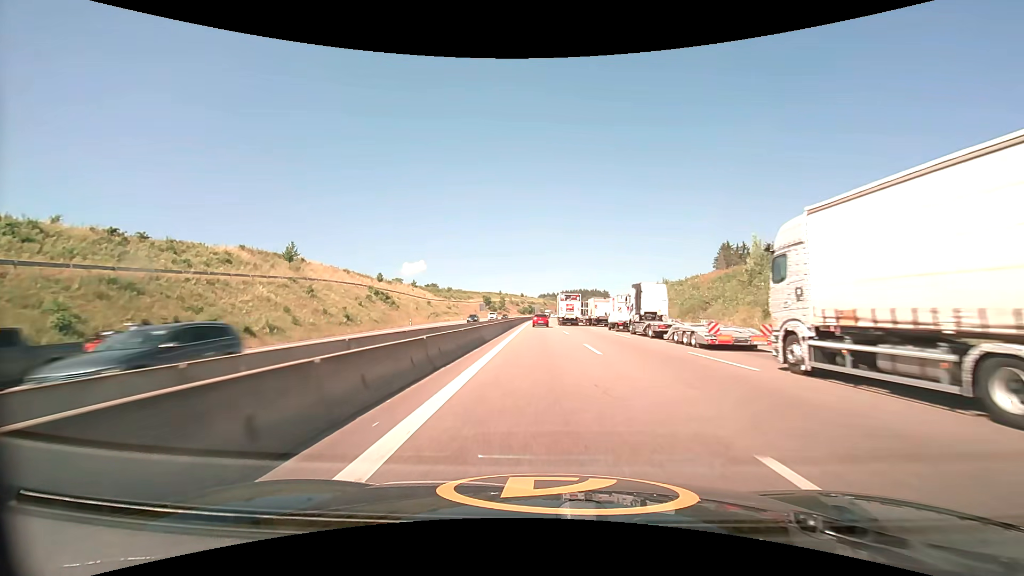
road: motorway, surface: asphalt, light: Day
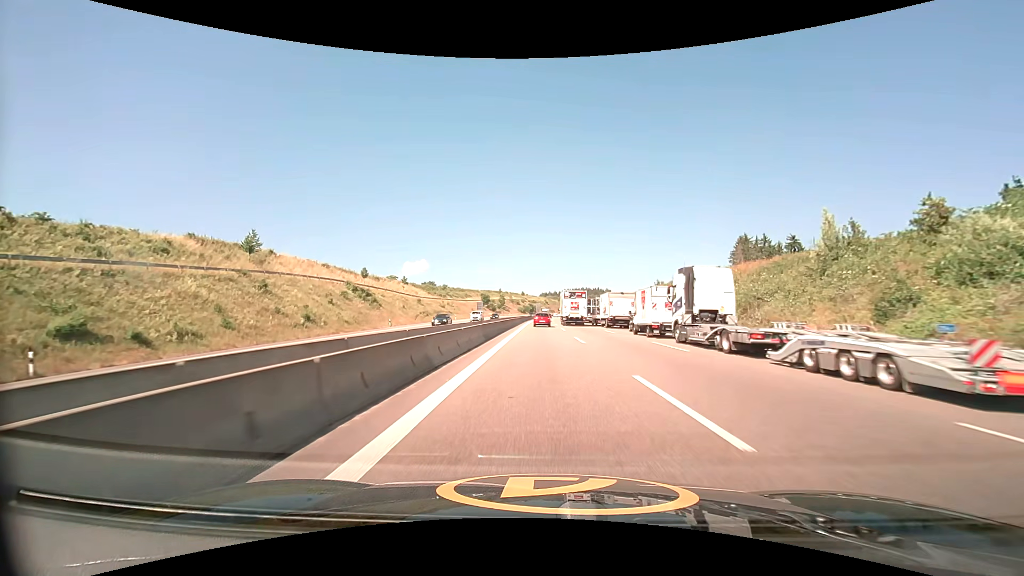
(0.0, +11.9) m; 0°
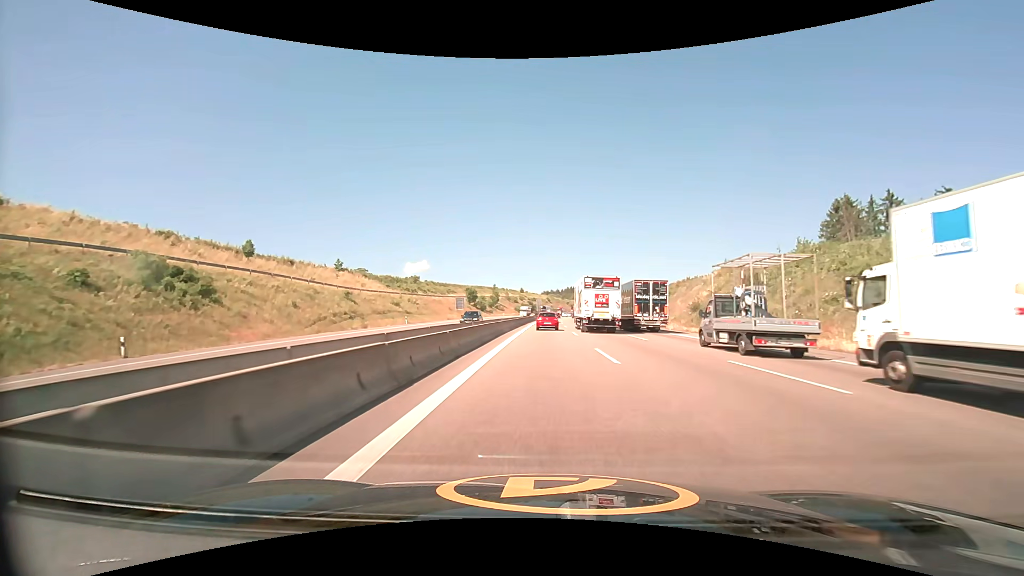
(-0.3, +45.1) m; 0°
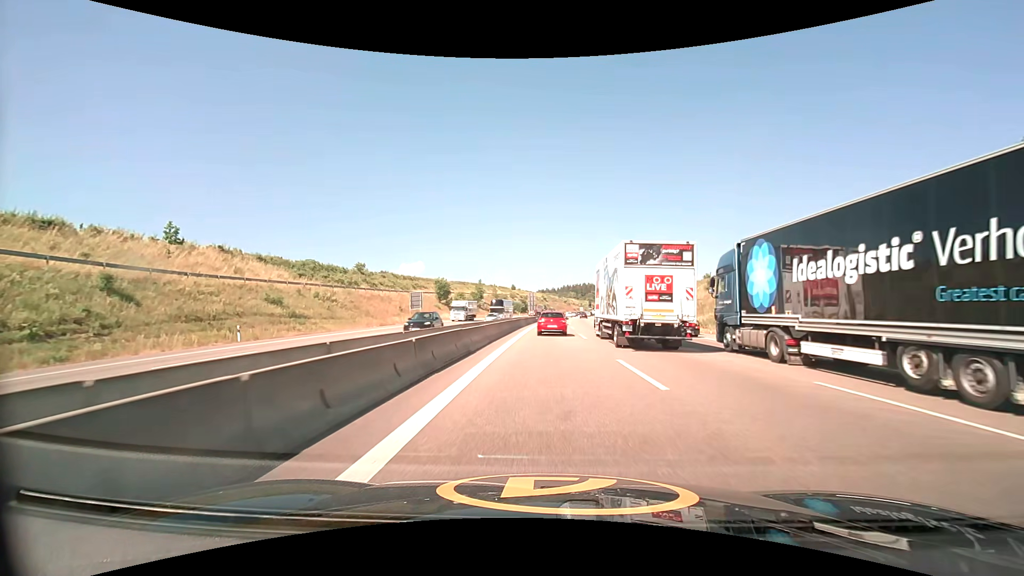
(+0.1, +40.2) m; +1°
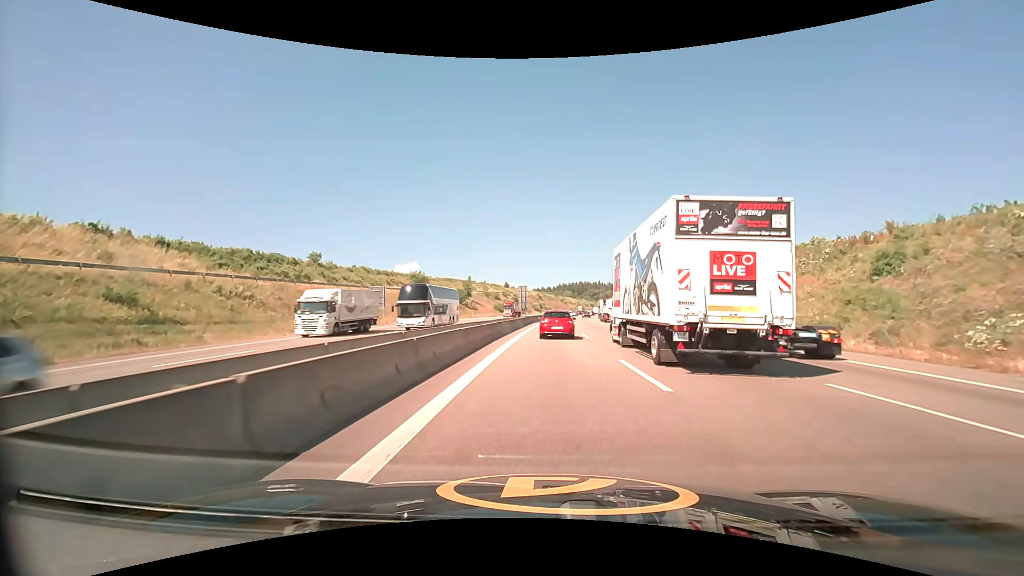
(0.0, +18.0) m; 0°
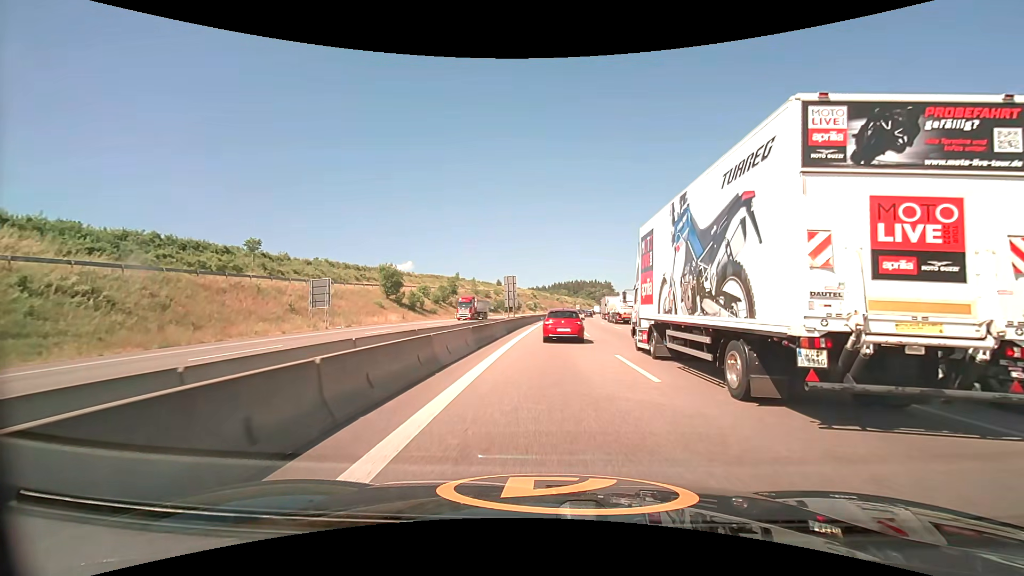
(+0.1, +16.3) m; +1°
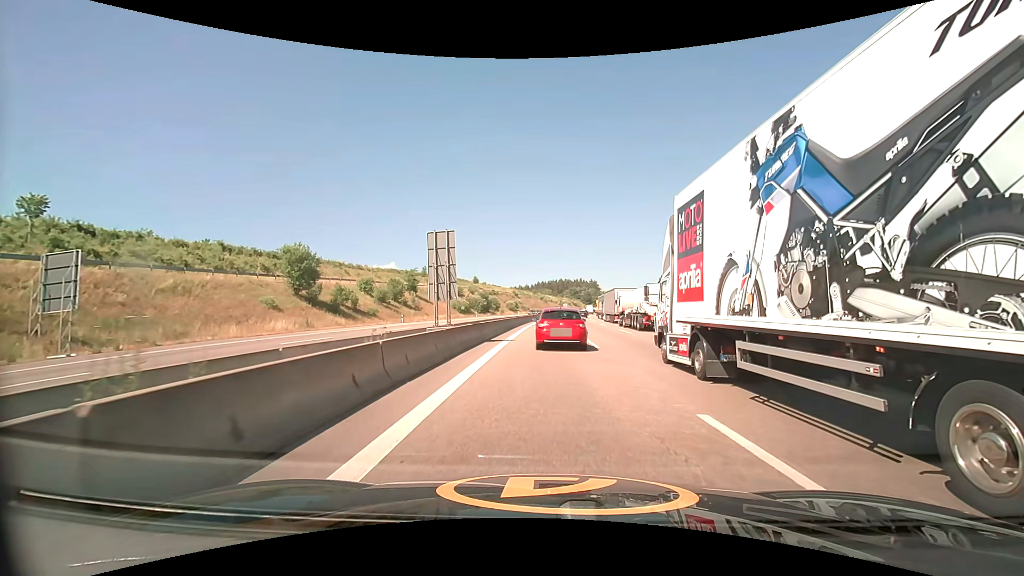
(+0.5, +26.5) m; +2°
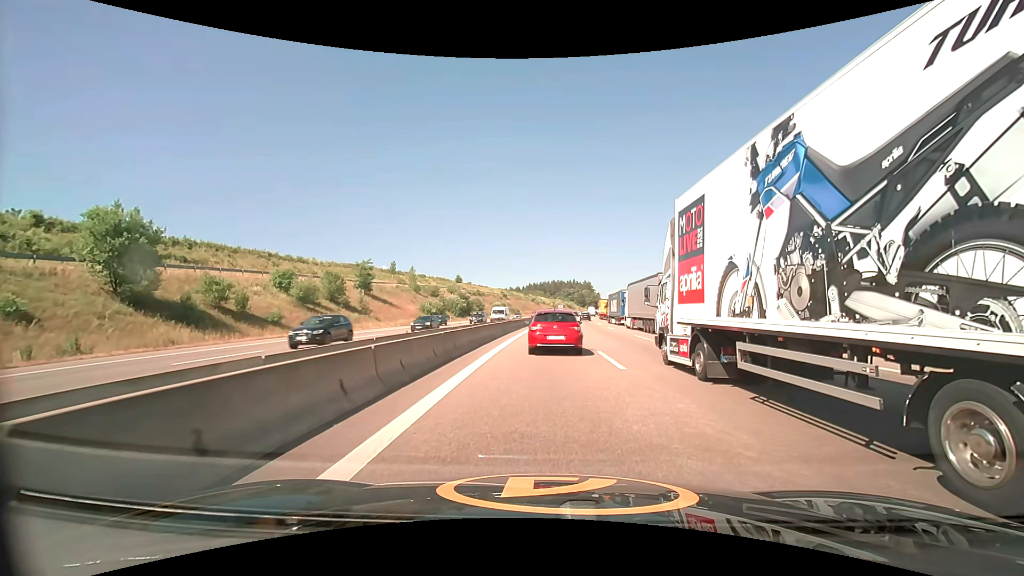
(0.0, +24.2) m; +1°
